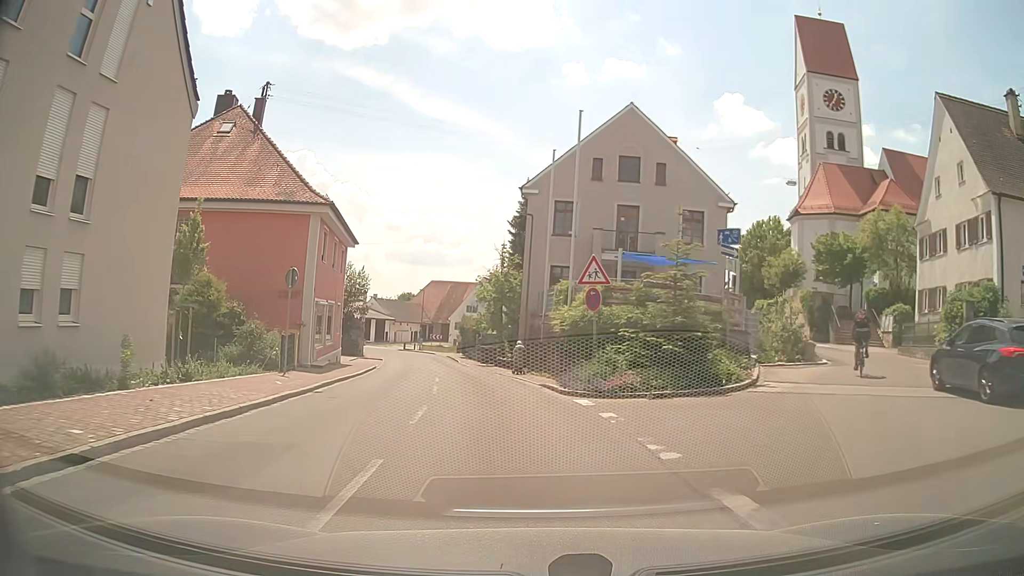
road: tertiary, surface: asphalt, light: Day
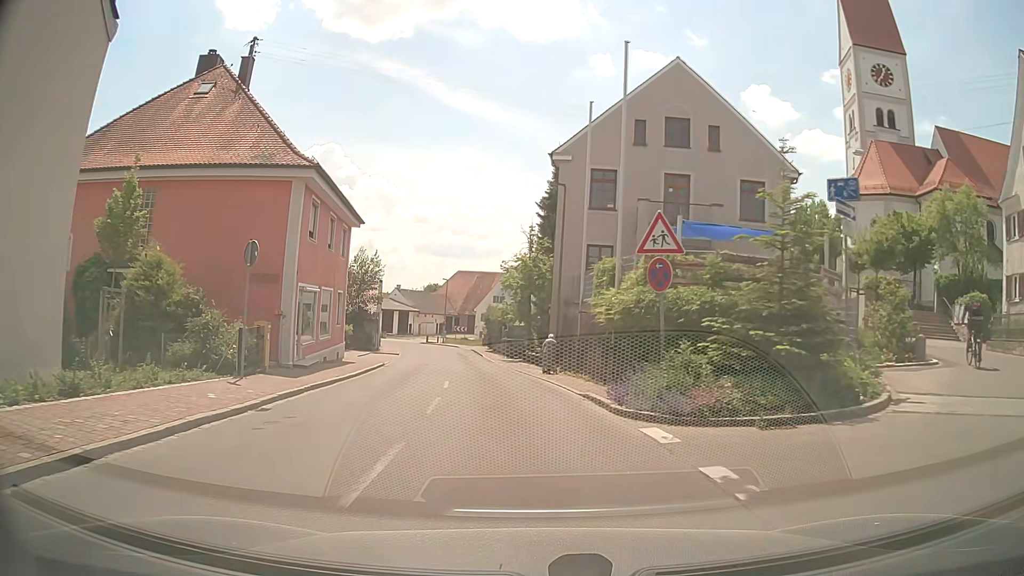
(-0.1, +5.3) m; -2°
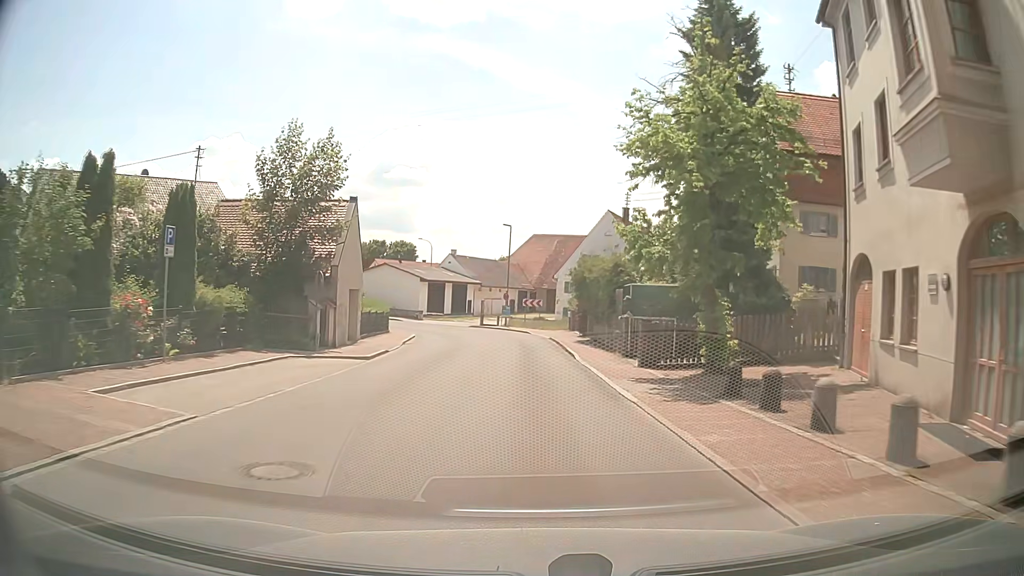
(-2.3, +30.6) m; -6°
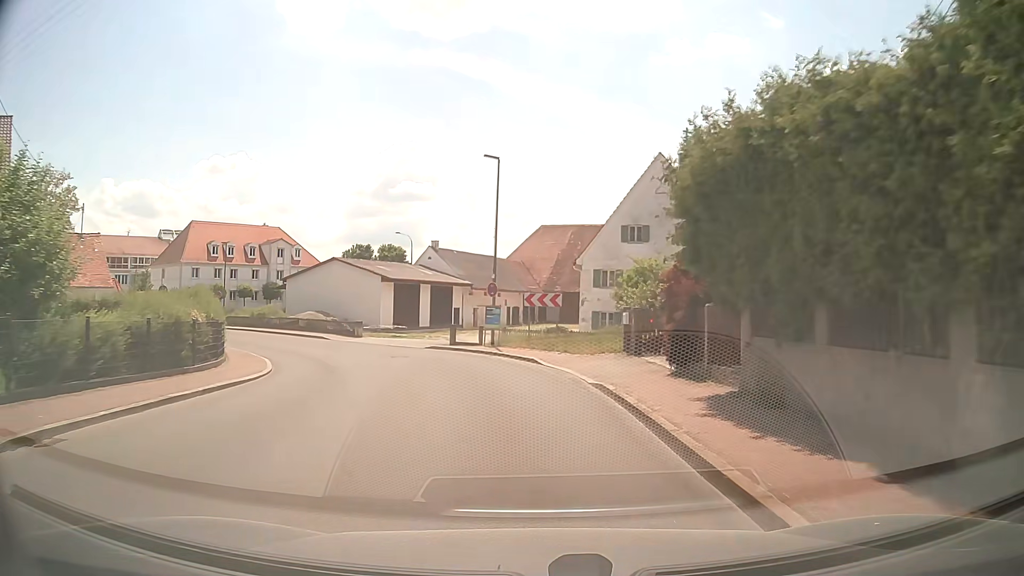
(-0.4, +24.1) m; -2°
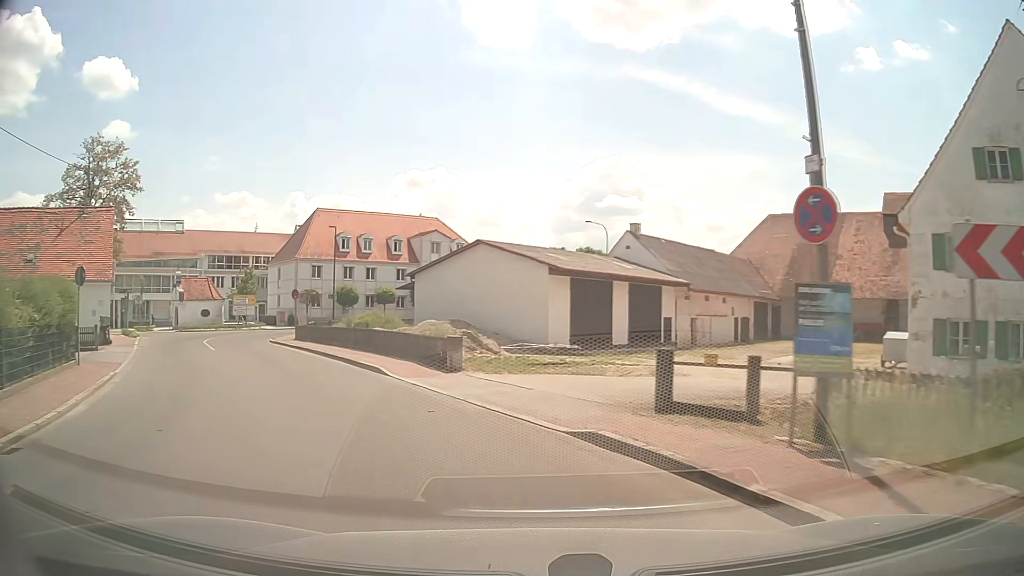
(-1.8, +20.3) m; -17°
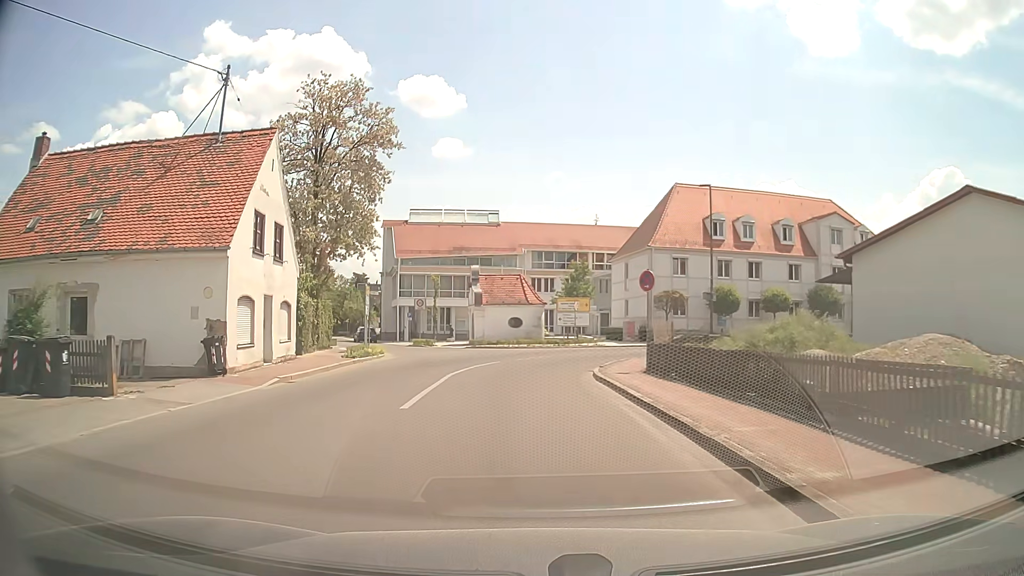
(-5.6, +17.9) m; -31°
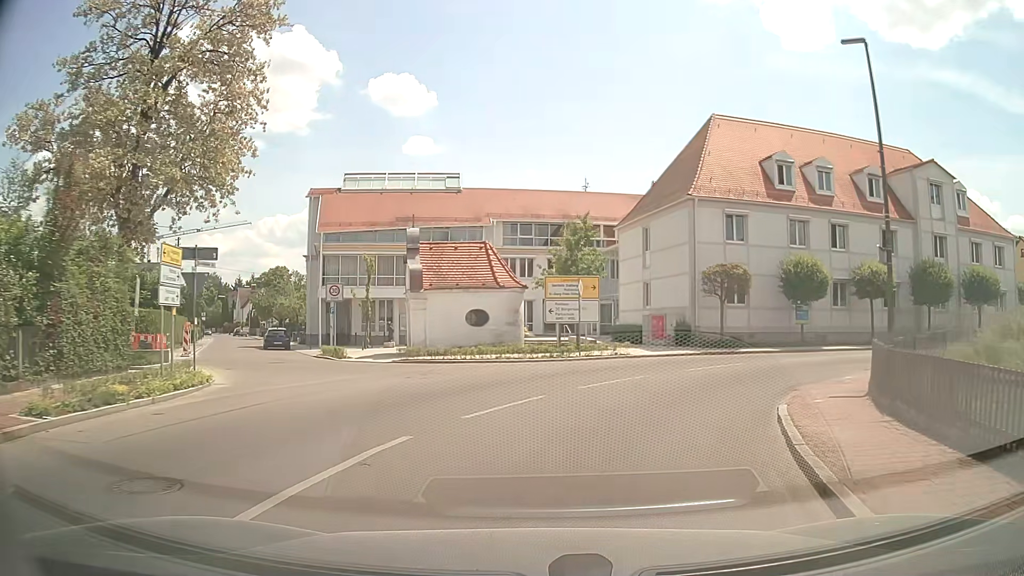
(-0.2, +17.3) m; +3°
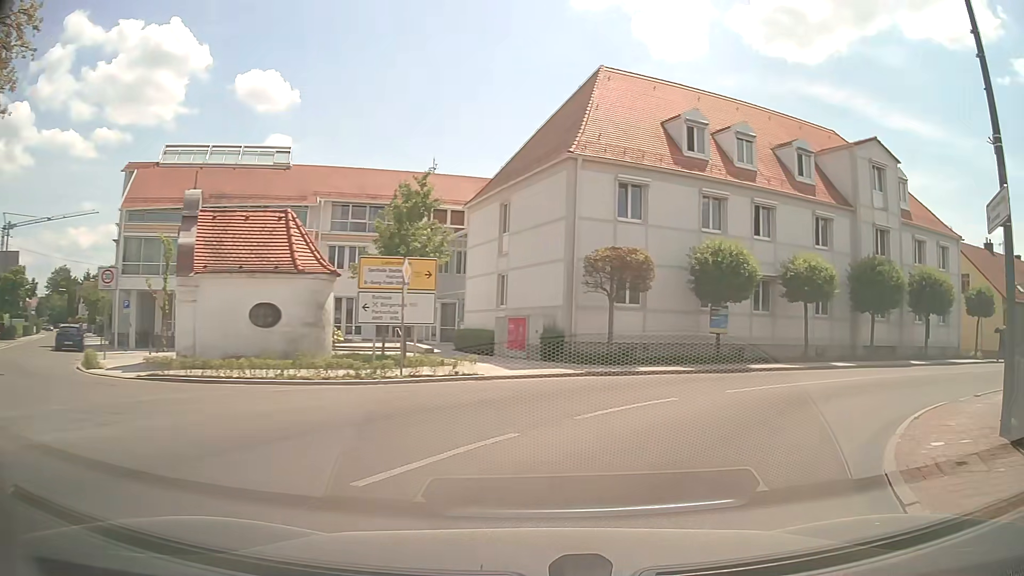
(+0.6, +8.2) m; +12°
(+3, +9) (+11, +16) (+20, +19) (+29, +22) (+39, +26) (+48, +29) (+58, +32) (+67, +36) (+77, +39) (+86, +42) m
